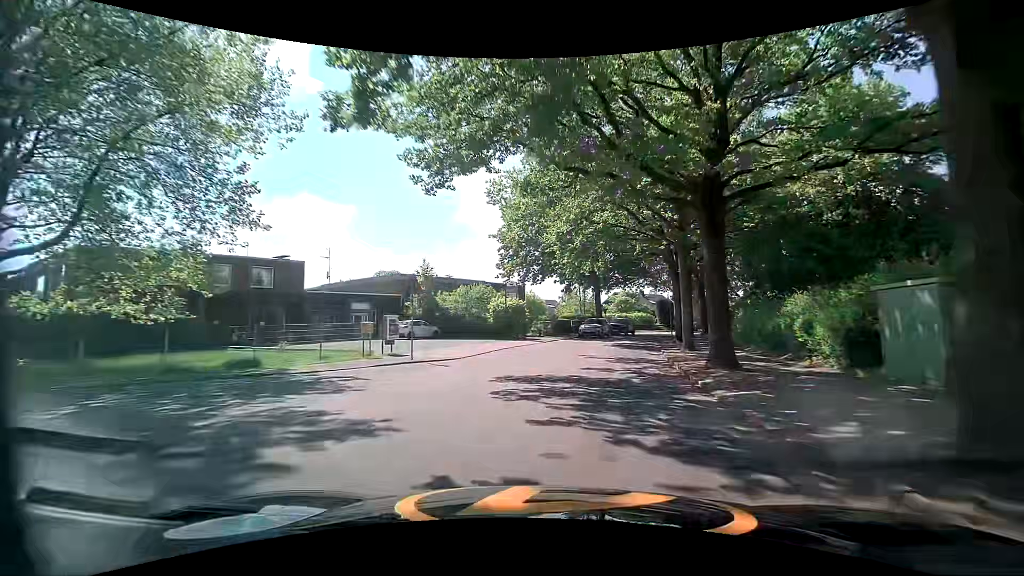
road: tertiary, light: Day
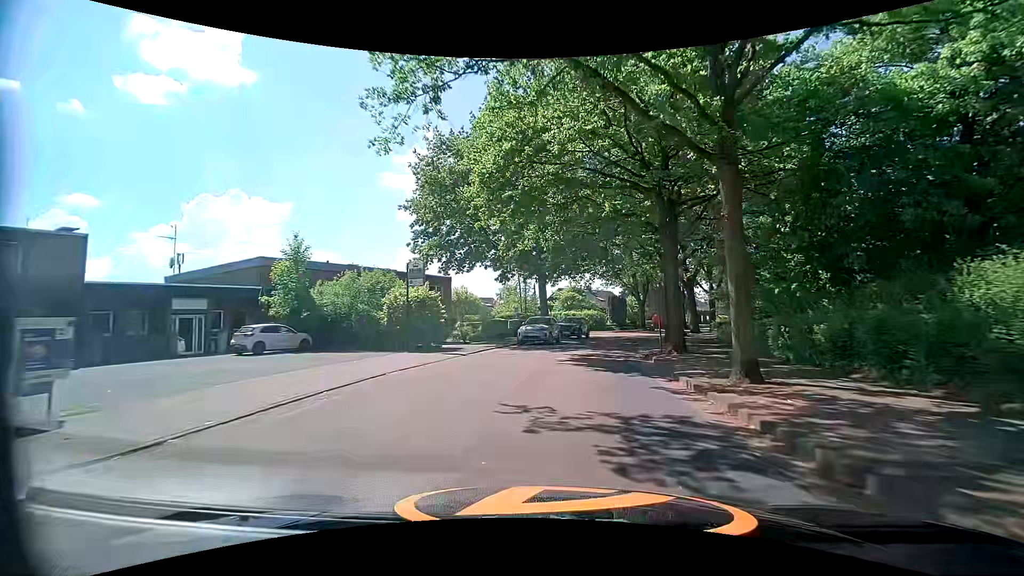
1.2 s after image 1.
(+0.9, +12.4) m; +7°
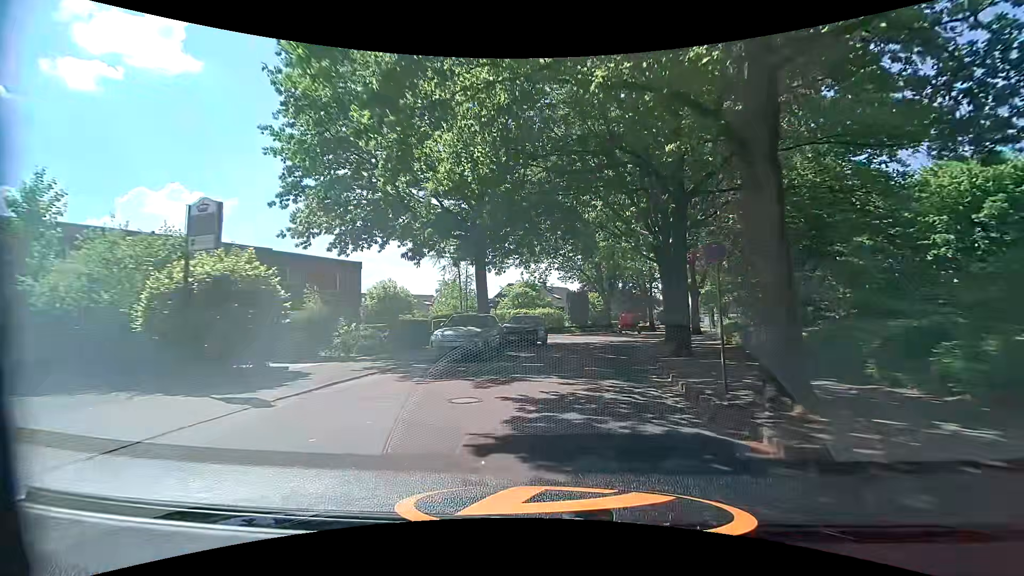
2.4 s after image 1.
(+0.6, +12.0) m; +6°
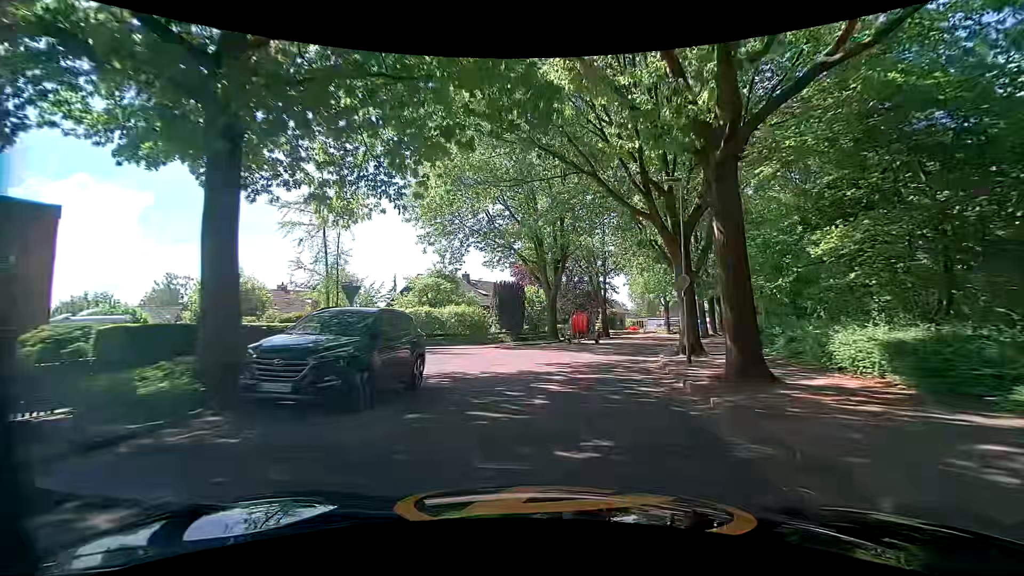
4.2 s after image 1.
(+1.1, +17.3) m; +7°
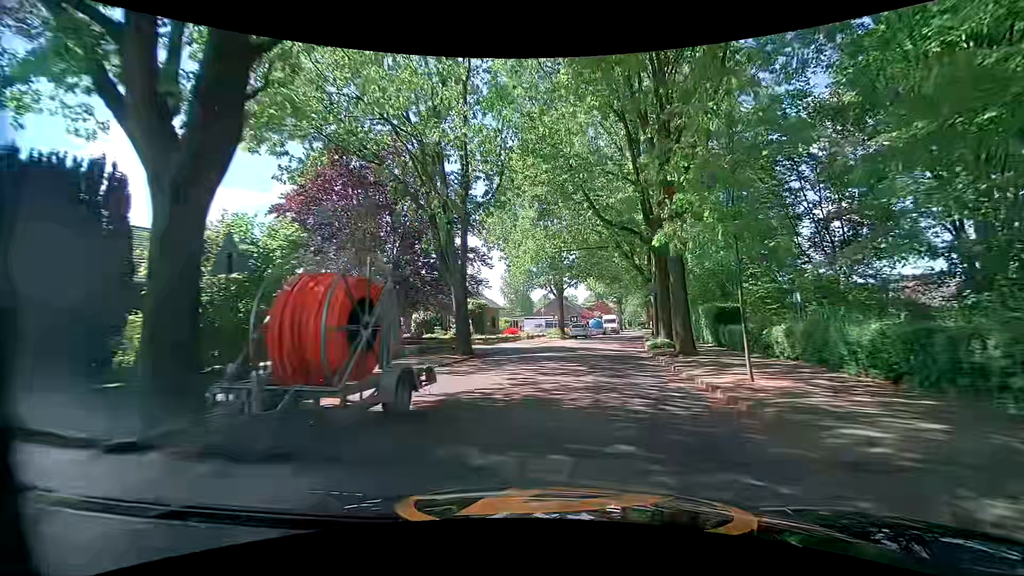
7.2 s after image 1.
(+3.7, +28.2) m; +17°
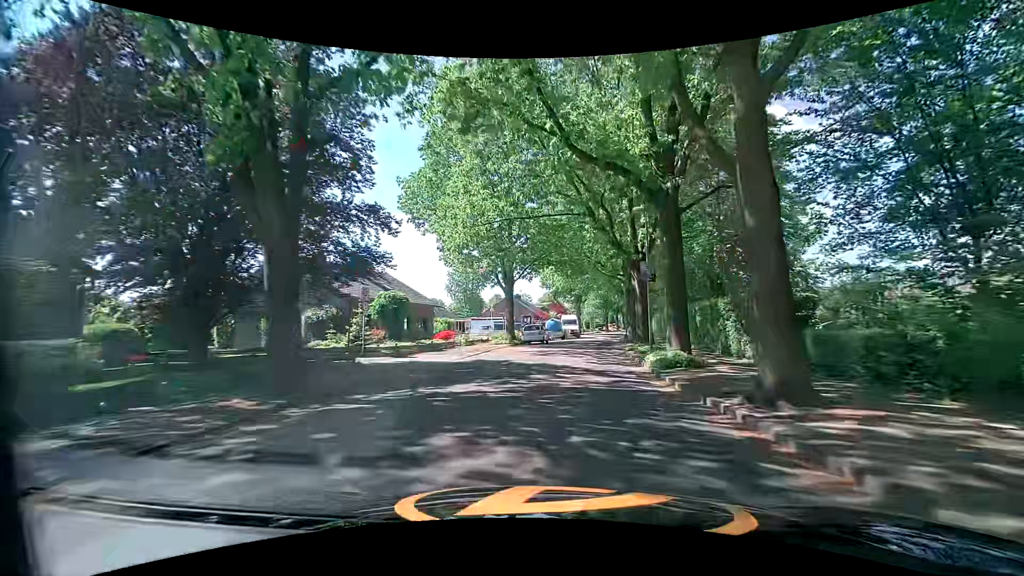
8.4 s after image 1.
(+0.3, +11.8) m; +4°
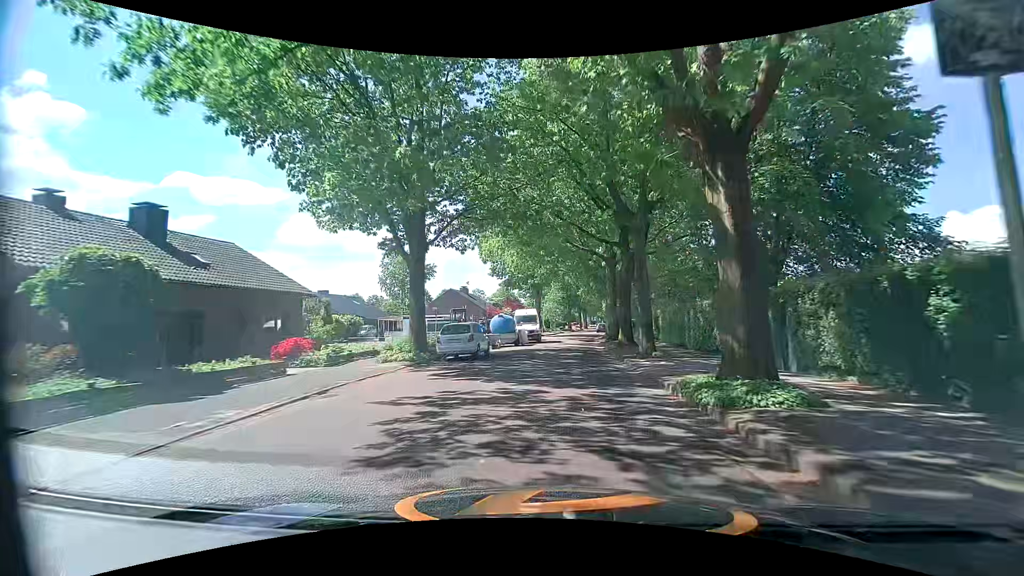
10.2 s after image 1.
(+0.7, +17.1) m; +6°
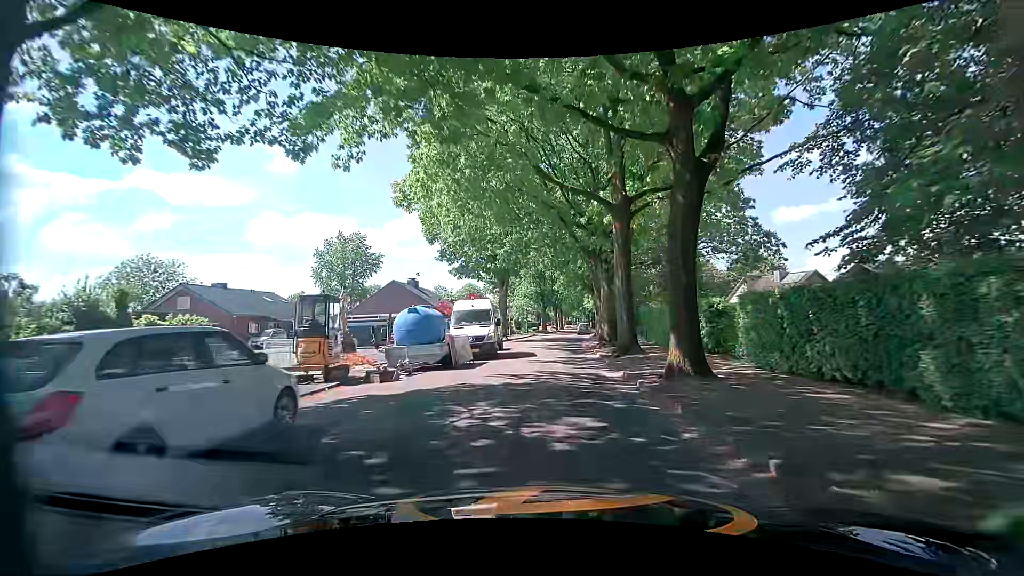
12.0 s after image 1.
(+0.3, +15.7) m; +2°
